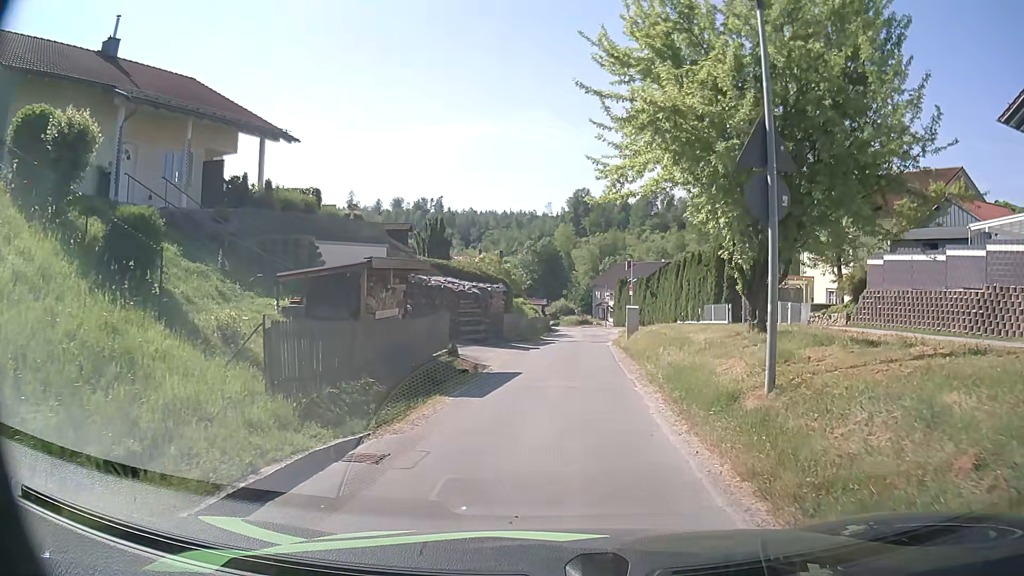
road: residential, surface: asphalt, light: Day
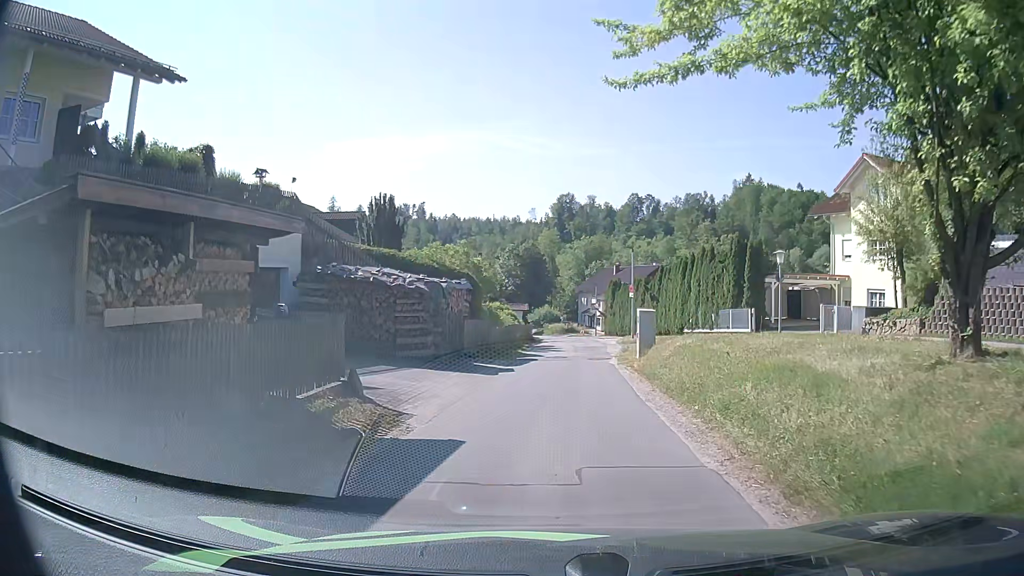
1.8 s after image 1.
(+0.1, +8.6) m; +2°
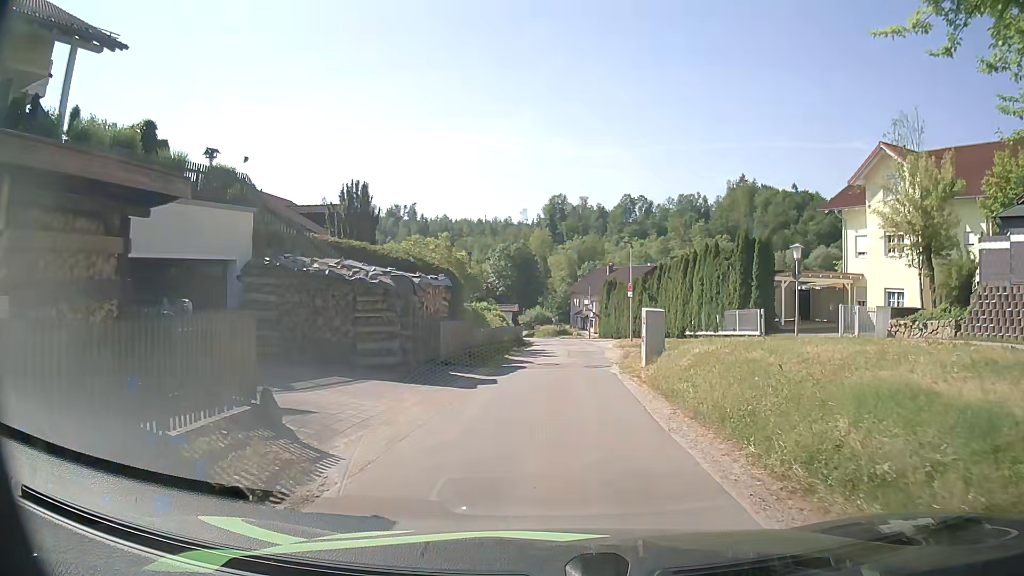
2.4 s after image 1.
(0.0, +3.0) m; 0°
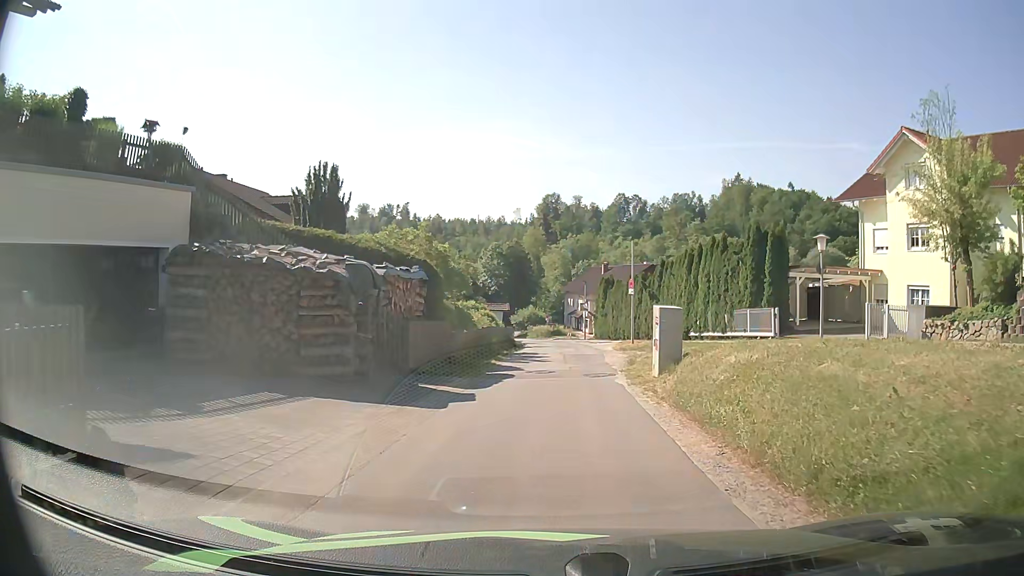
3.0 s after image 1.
(0.0, +3.1) m; +1°
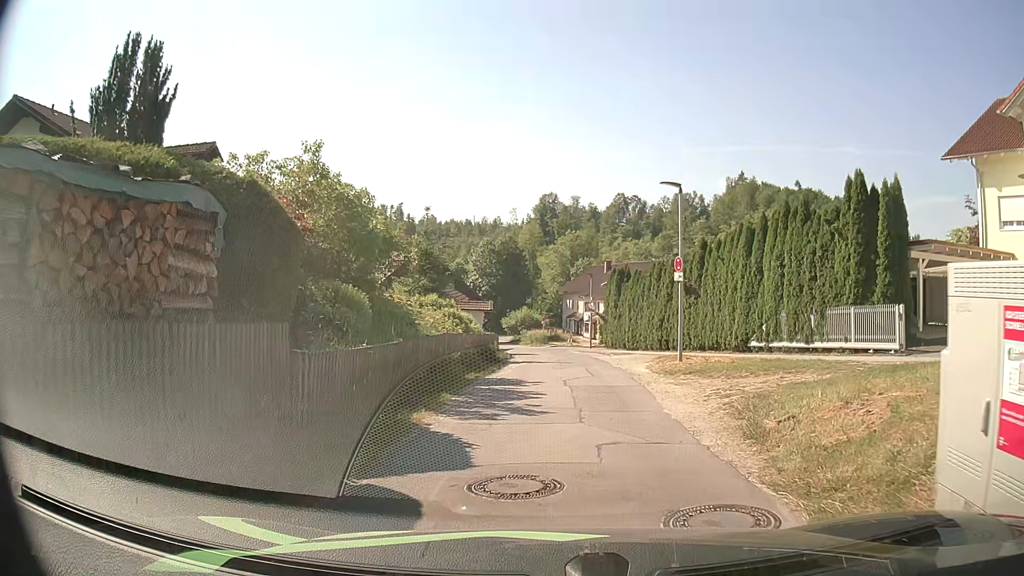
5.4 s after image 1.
(+0.1, +11.7) m; 0°
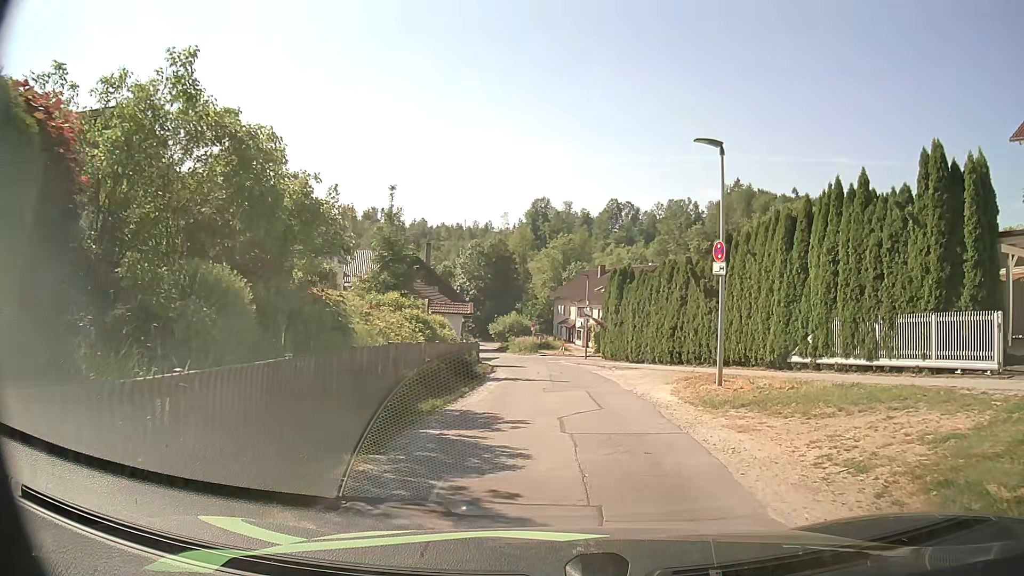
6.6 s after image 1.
(0.0, +5.3) m; +1°
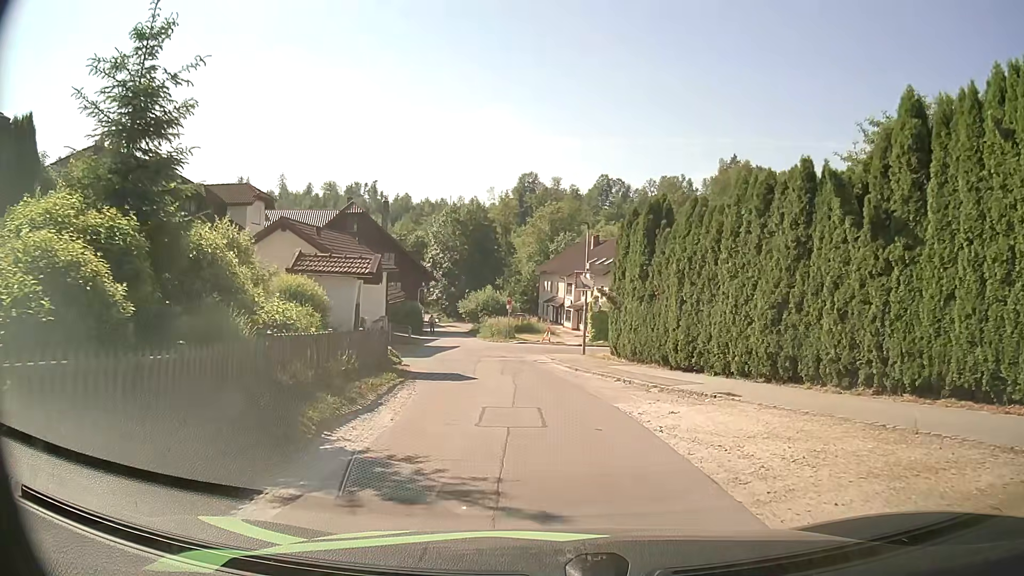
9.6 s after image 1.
(+0.2, +14.4) m; 0°
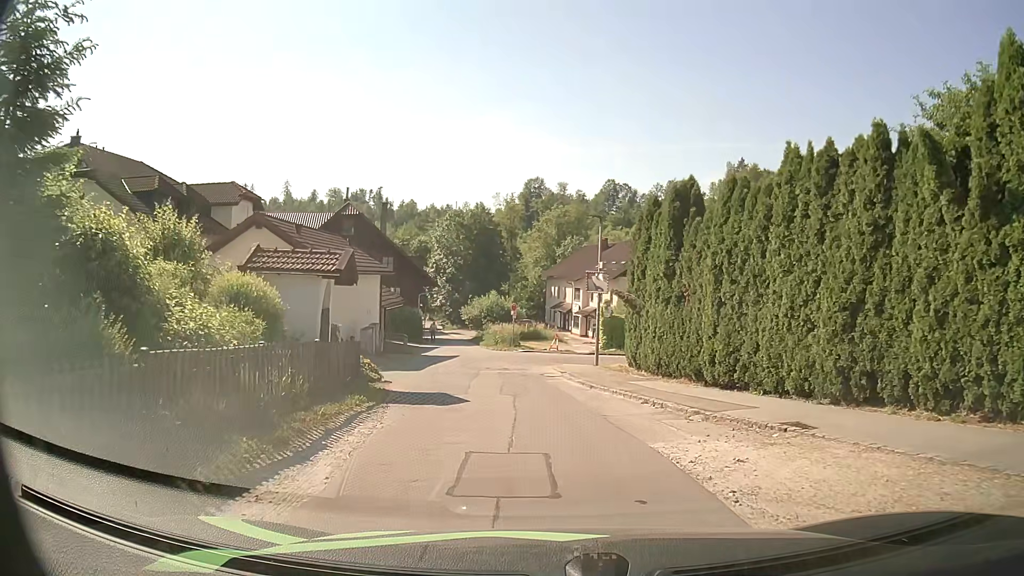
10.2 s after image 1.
(0.0, +3.0) m; 0°
